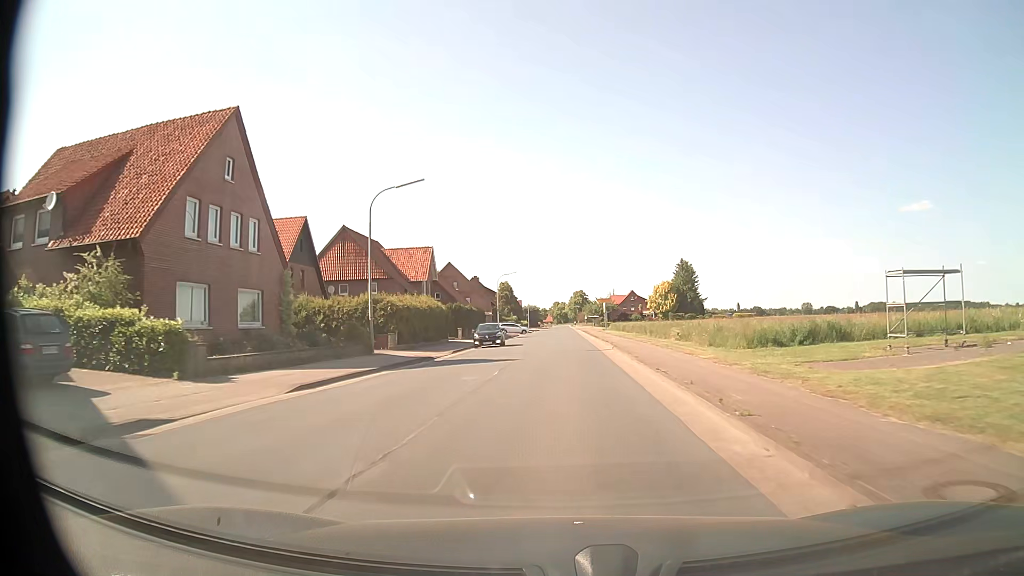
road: secondary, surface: asphalt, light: Day
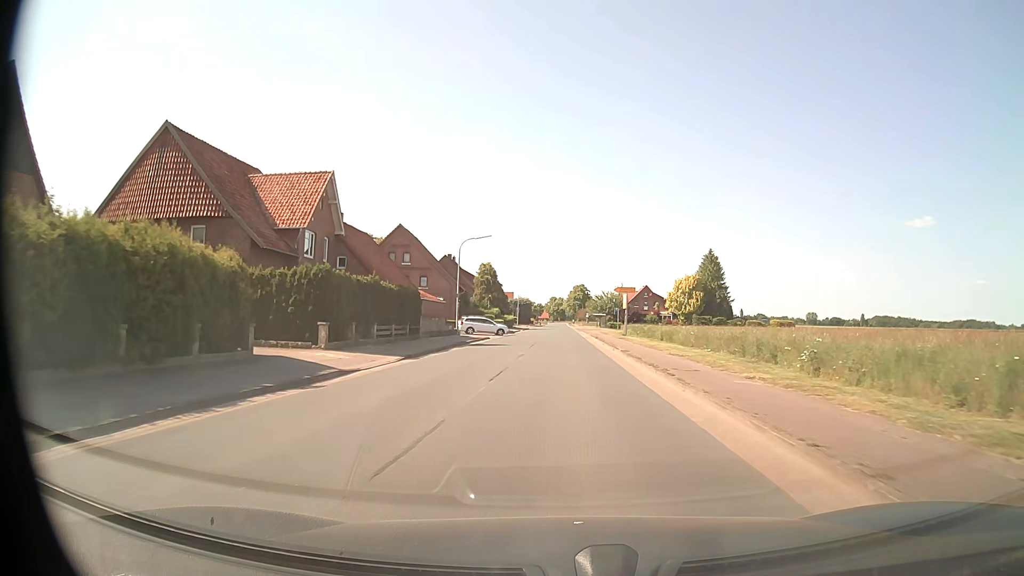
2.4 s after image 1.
(+0.3, +32.2) m; 0°
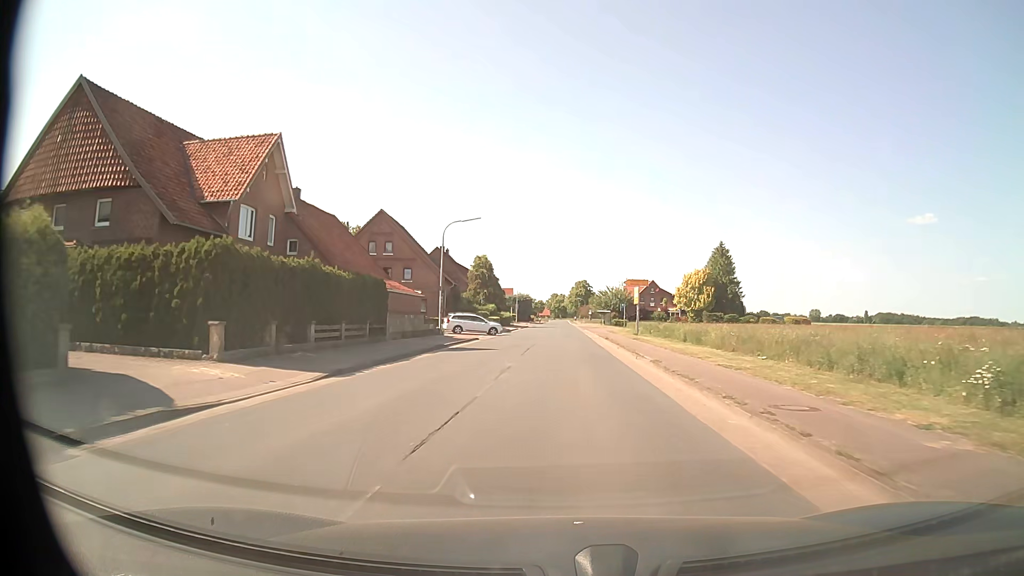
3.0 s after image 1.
(0.0, +8.1) m; 0°
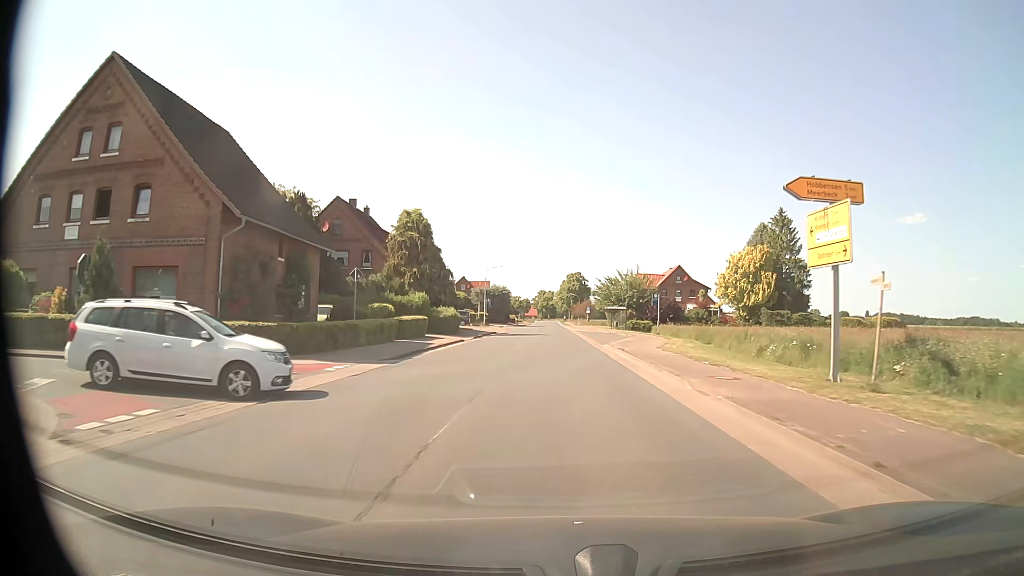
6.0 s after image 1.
(+0.1, +40.6) m; +1°
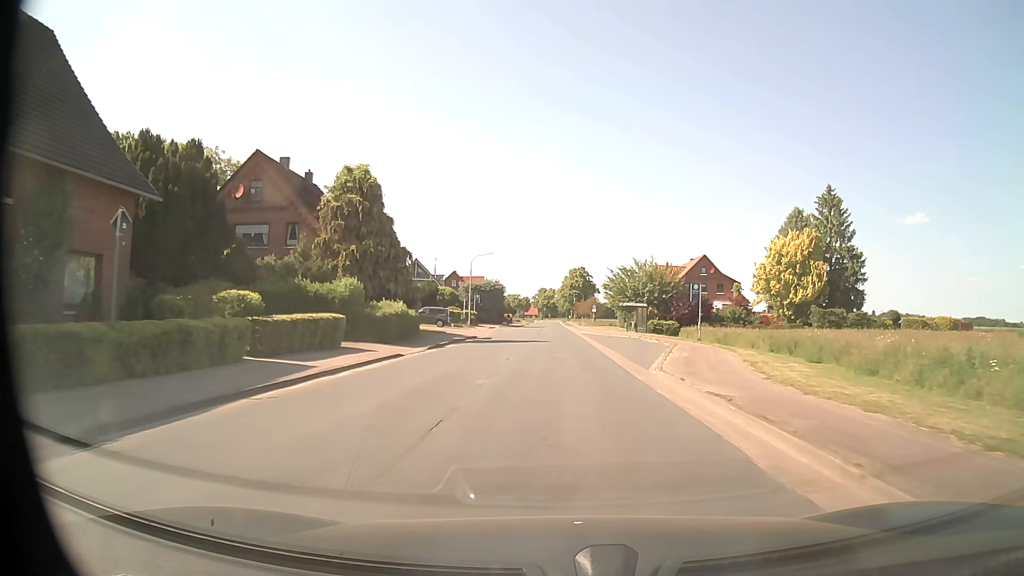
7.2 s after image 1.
(-0.1, +16.2) m; 0°
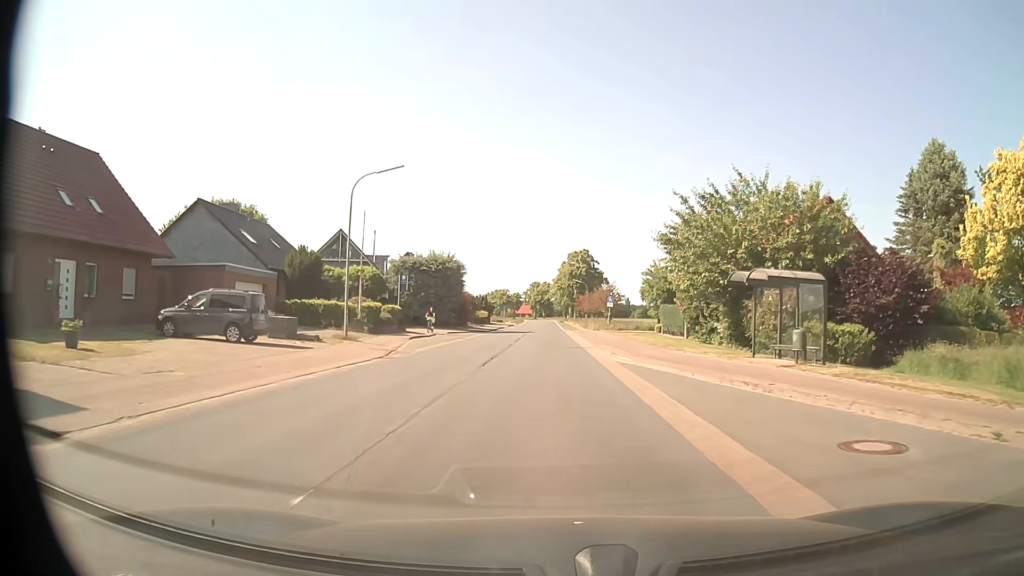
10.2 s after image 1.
(+0.2, +40.5) m; 0°
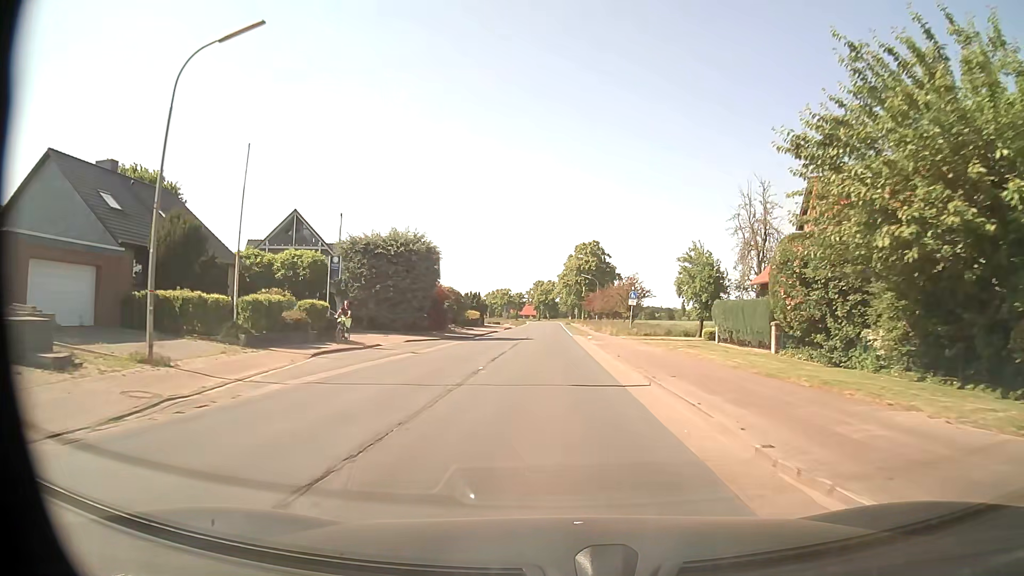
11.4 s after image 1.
(-0.1, +16.2) m; 0°
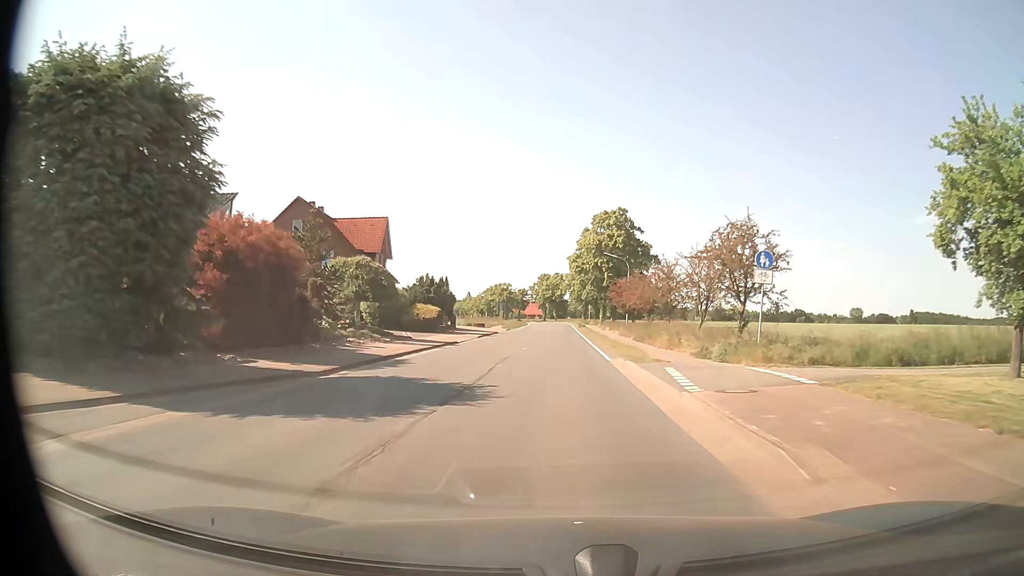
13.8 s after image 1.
(-0.3, +32.4) m; -1°
(0, +10) (0, +20) (0, +30) (0, +40) (0, +50) (0, +60) (0, +70) (0, +80) (0, +90) (0, +100) m
